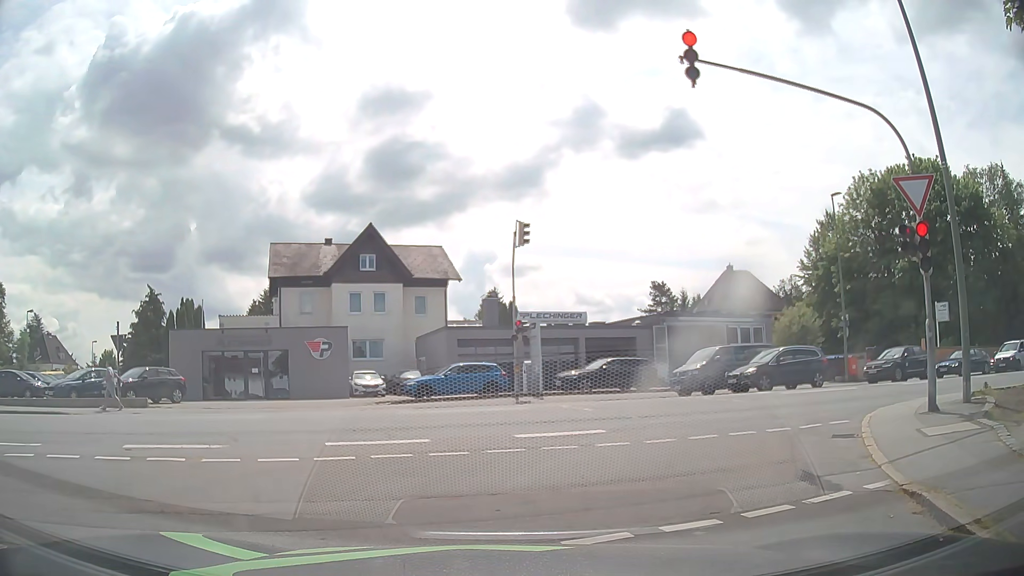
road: residential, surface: asphalt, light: Day
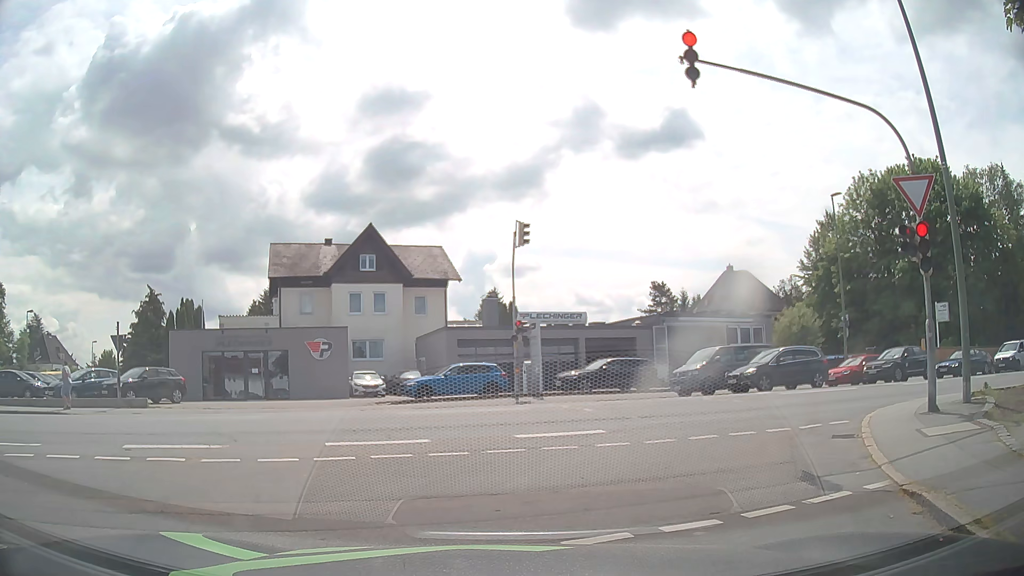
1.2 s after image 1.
(0.0, 0.0) m; 0°
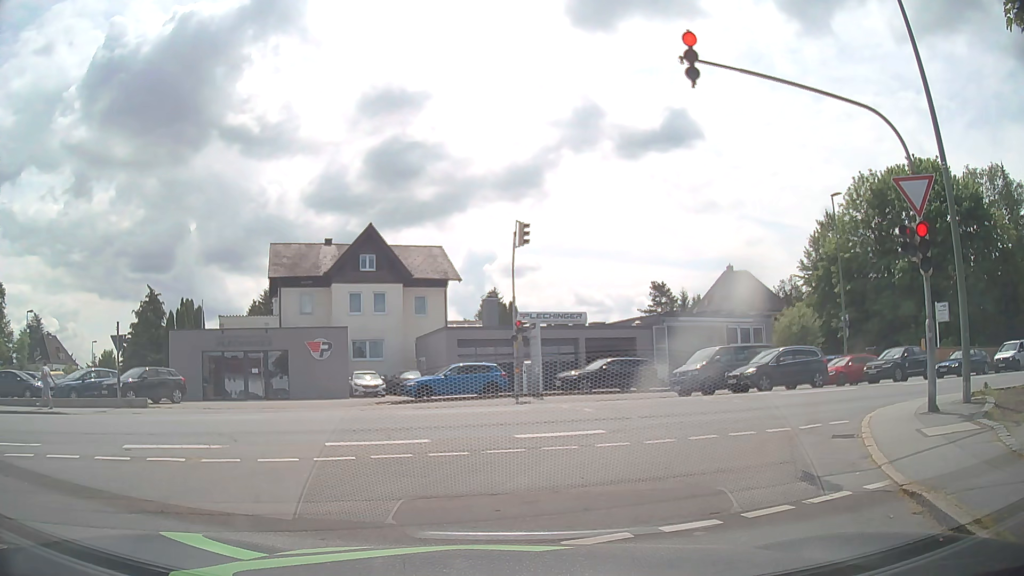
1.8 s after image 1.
(0.0, 0.0) m; 0°
